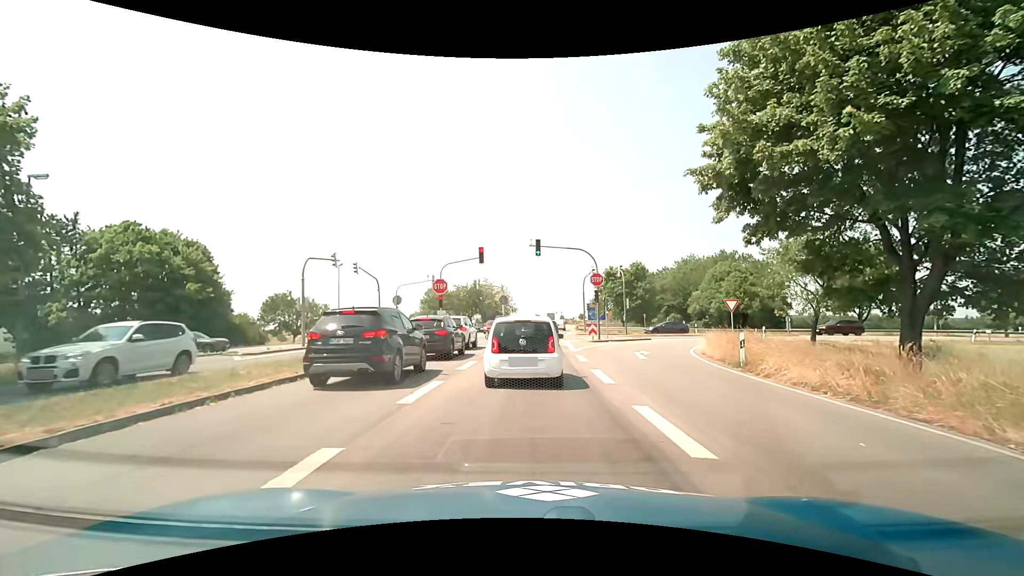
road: primary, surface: asphalt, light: Day
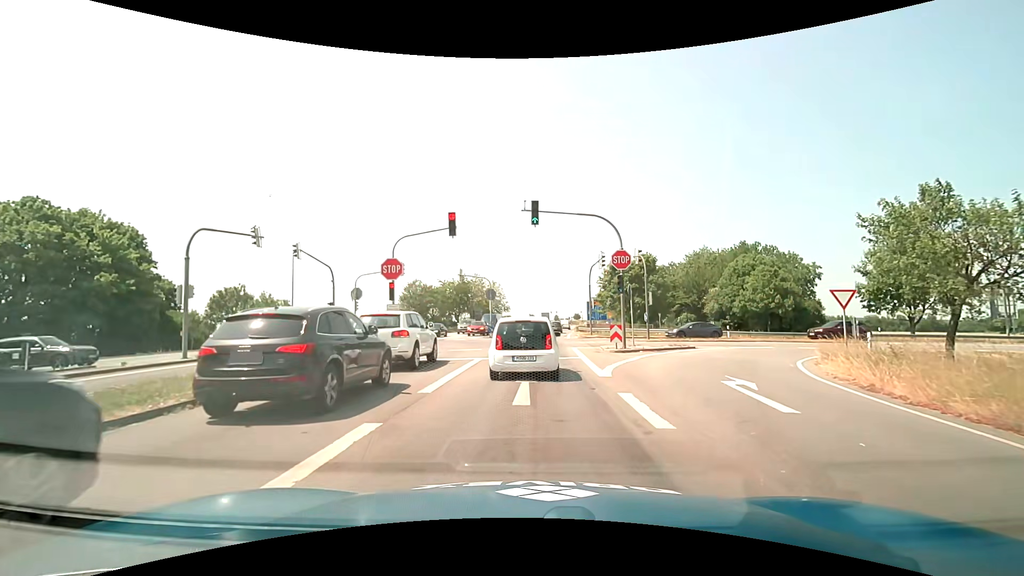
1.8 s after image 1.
(0.0, +10.9) m; 0°
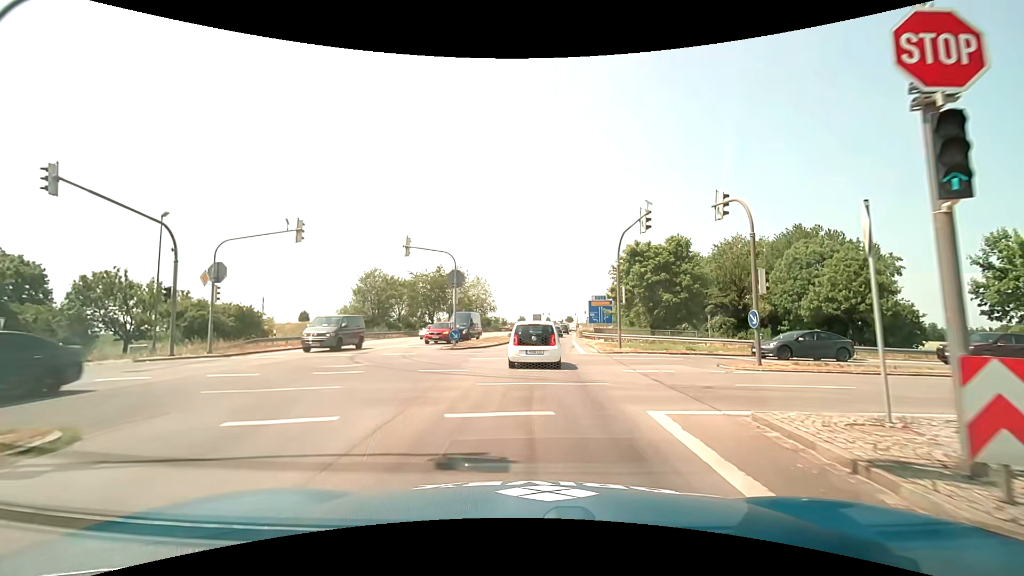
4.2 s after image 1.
(+0.2, +18.2) m; +2°
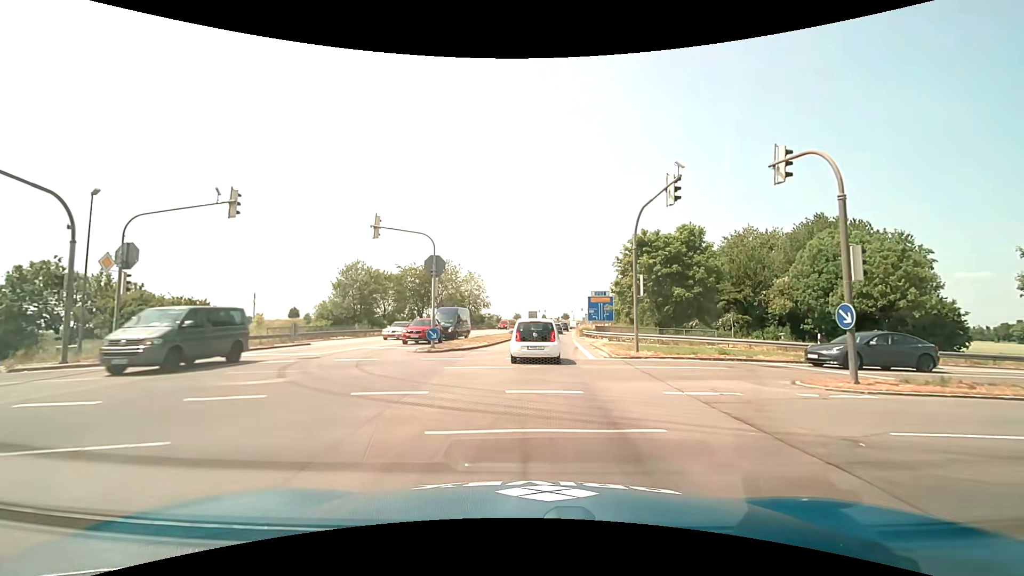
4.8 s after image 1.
(0.0, +5.3) m; 0°
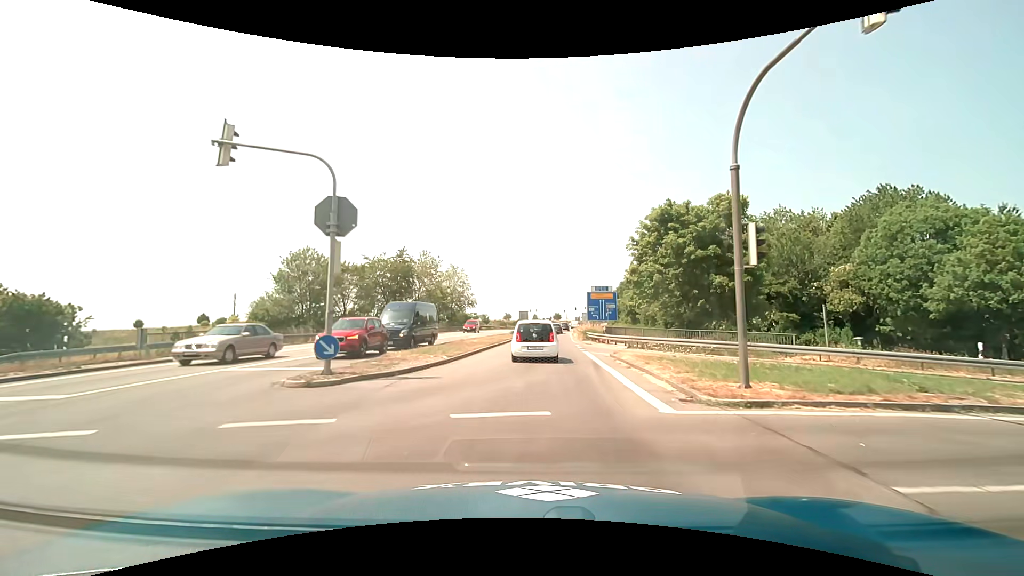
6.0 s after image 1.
(+0.1, +11.5) m; +1°
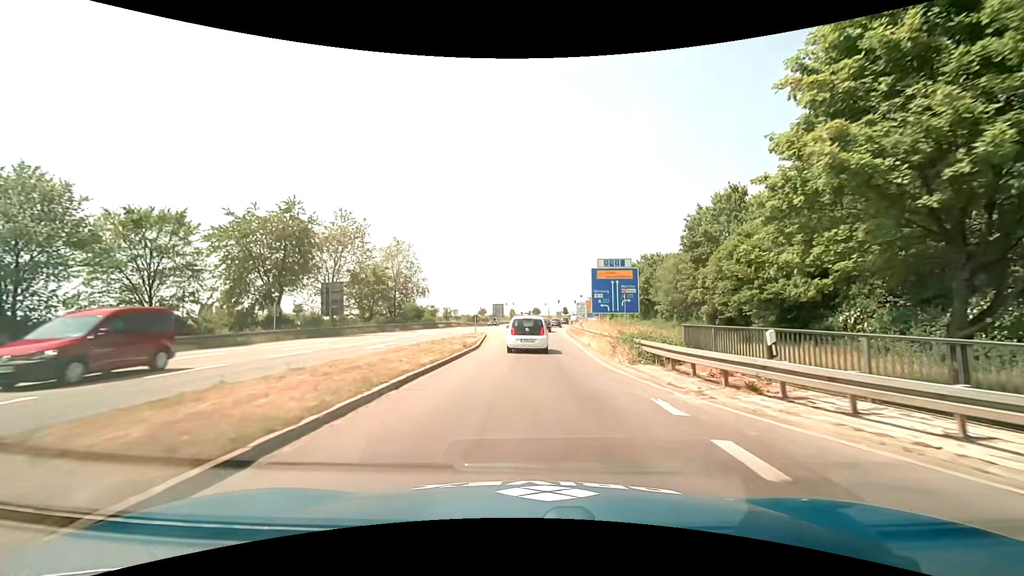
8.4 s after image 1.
(+0.6, +25.9) m; +3°
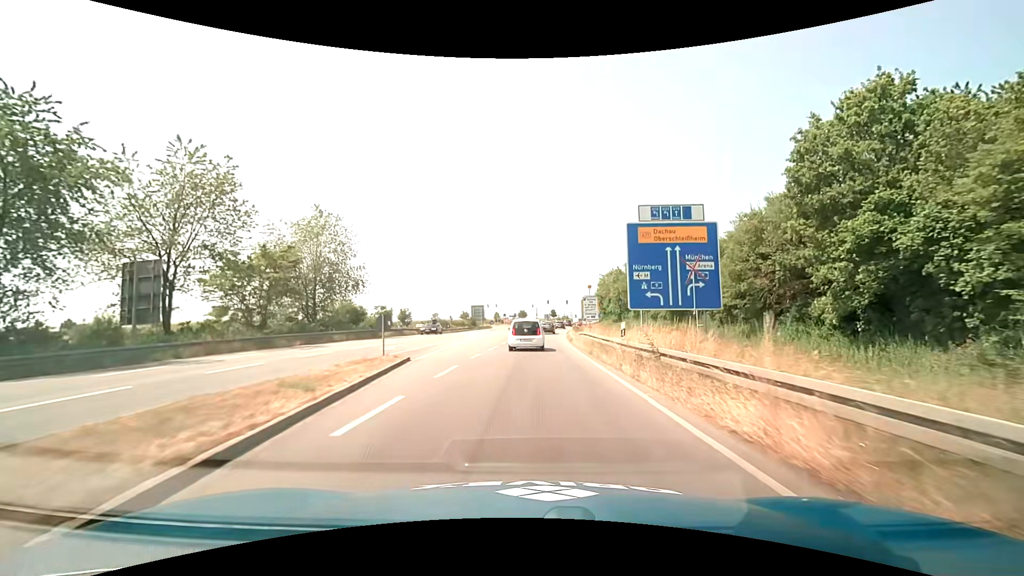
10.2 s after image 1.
(+0.3, +21.3) m; +2°
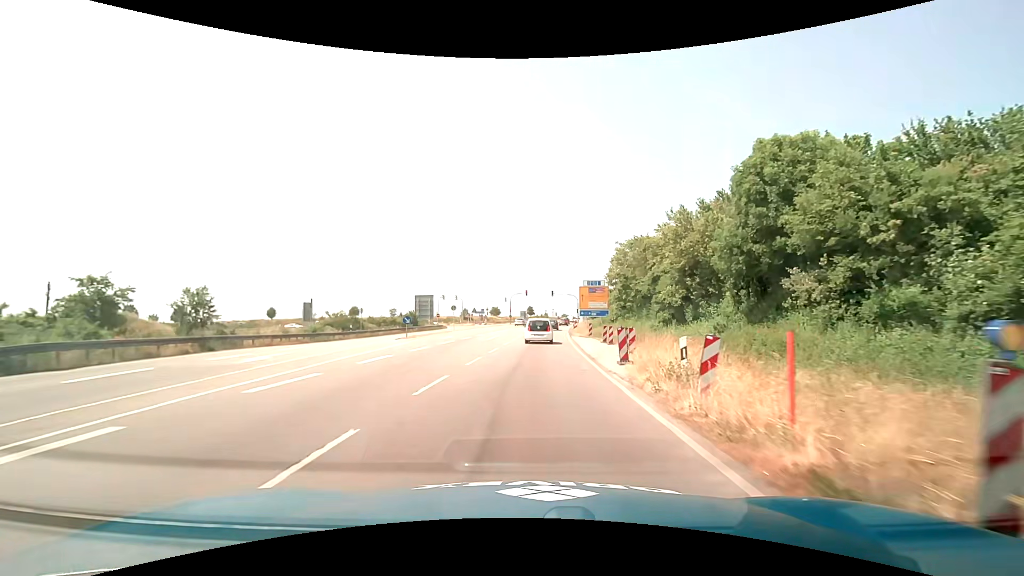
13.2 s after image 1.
(+0.8, +39.0) m; +2°
(0, +10) (0, +20) (+1, +30) (+2, +40) (+2, +50) (+3, +60) (+4, +70) (+5, +80) (+6, +90) (+7, +100) m
